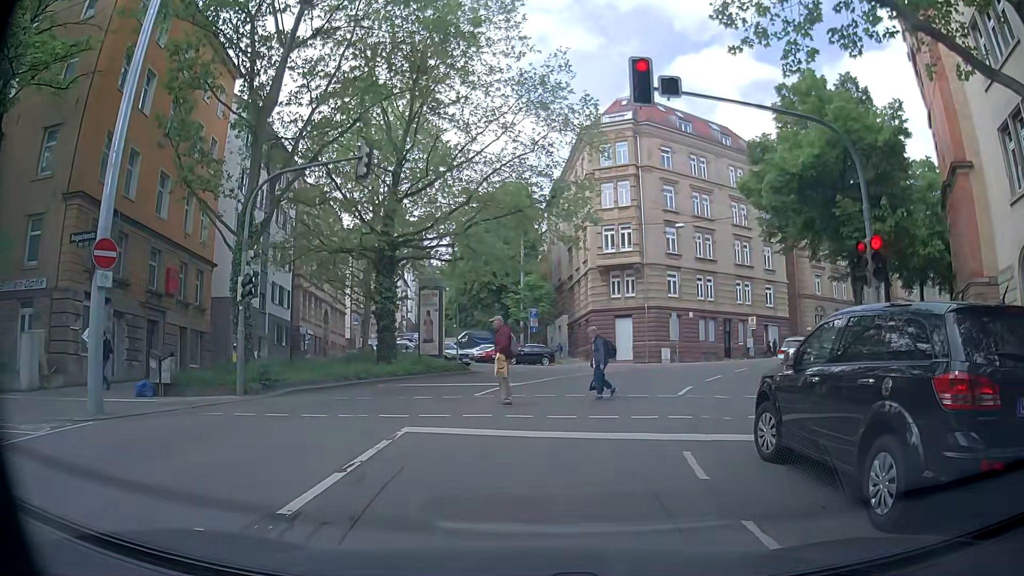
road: secondary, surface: asphalt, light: Day
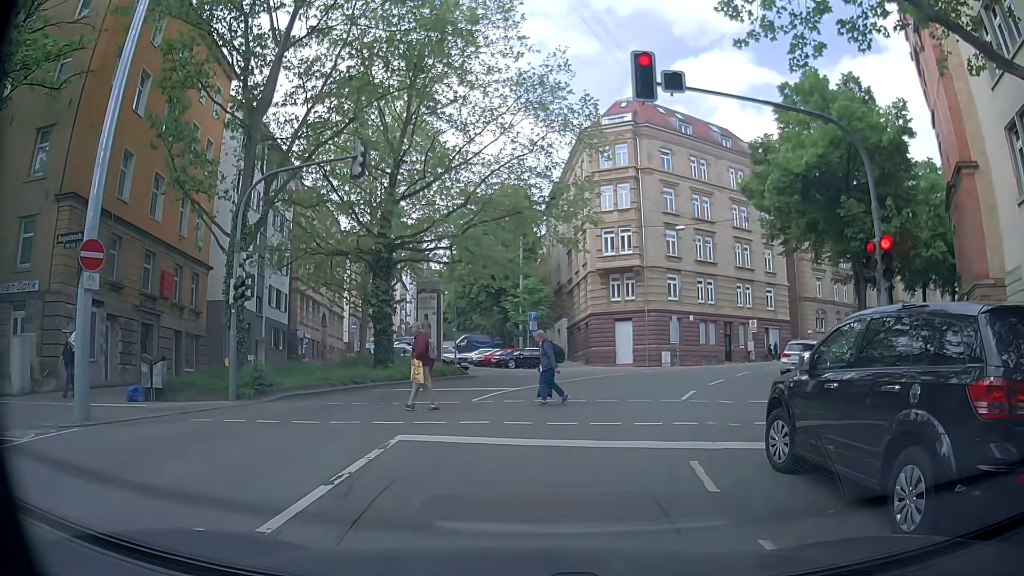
(0.0, +0.4) m; 0°
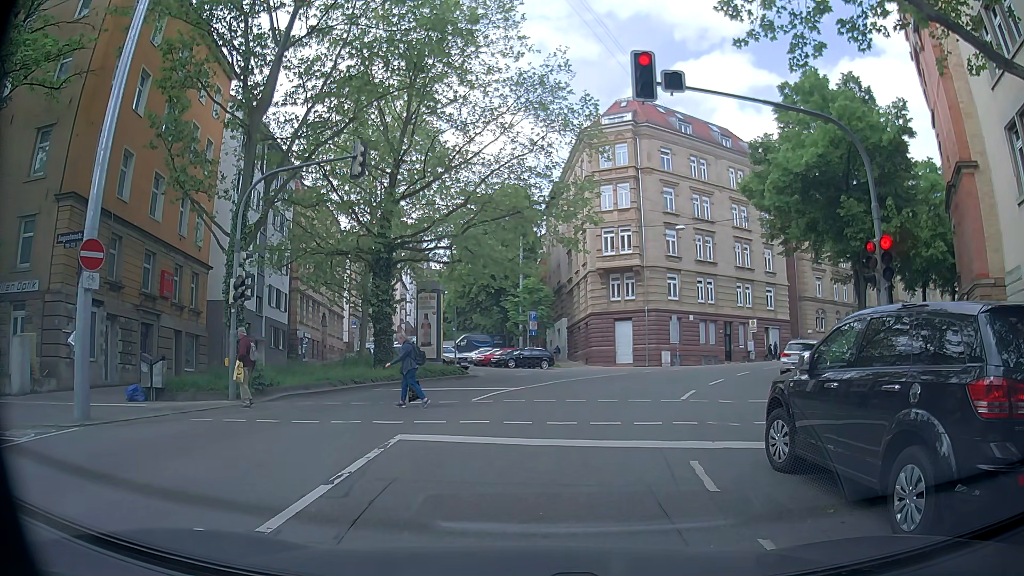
(0.0, +0.1) m; 0°
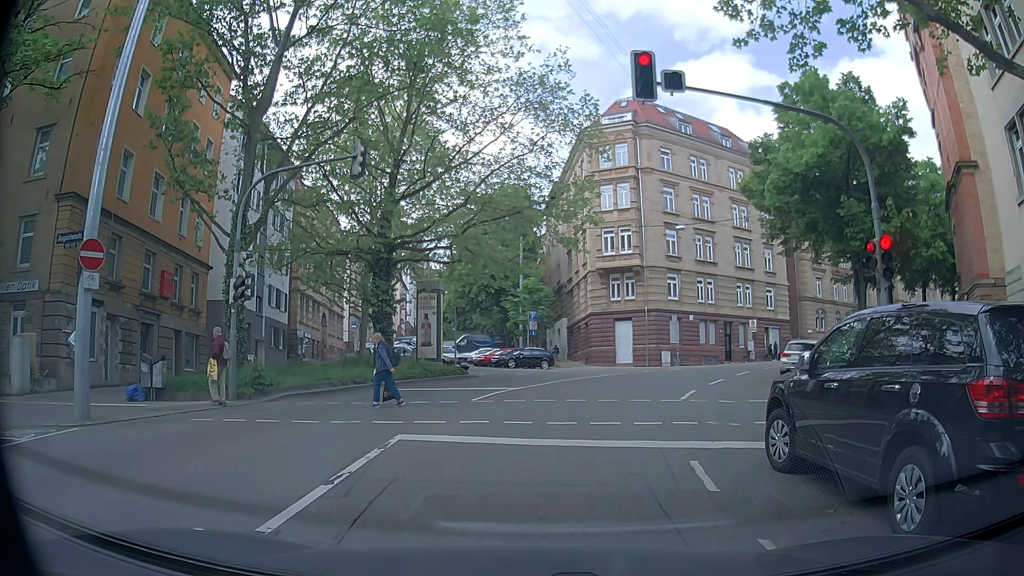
(0.0, 0.0) m; 0°
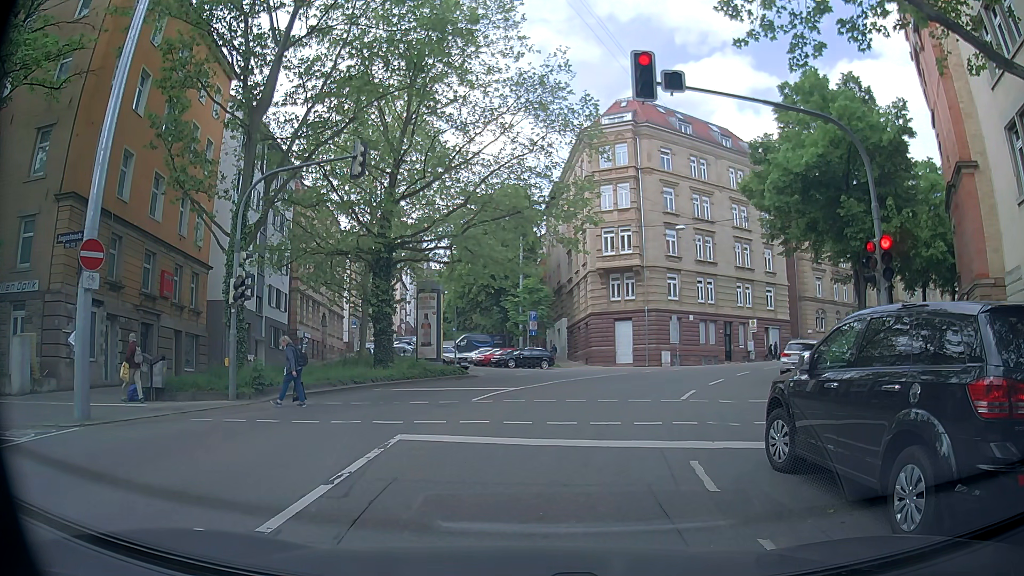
(0.0, 0.0) m; 0°
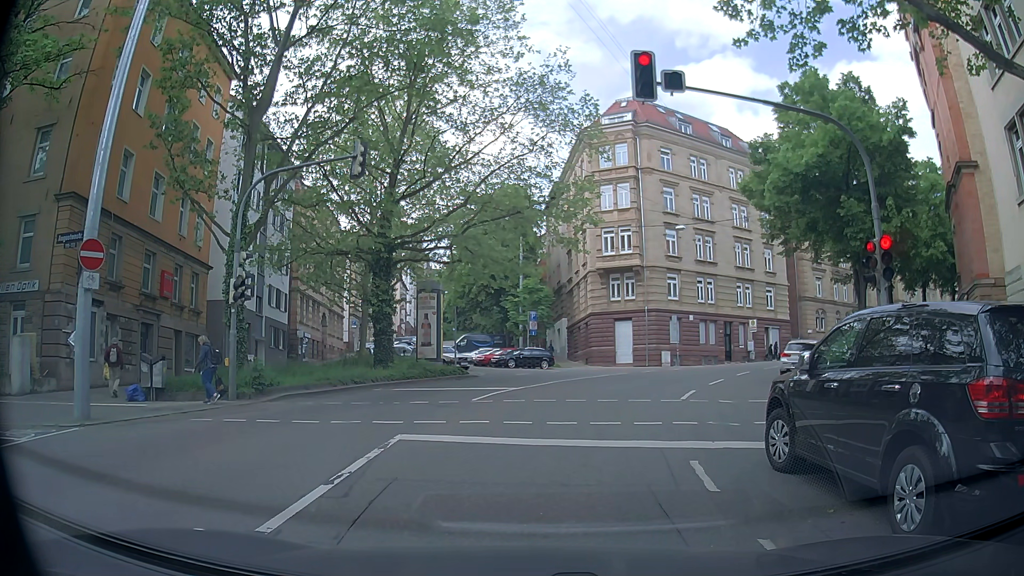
(0.0, 0.0) m; 0°
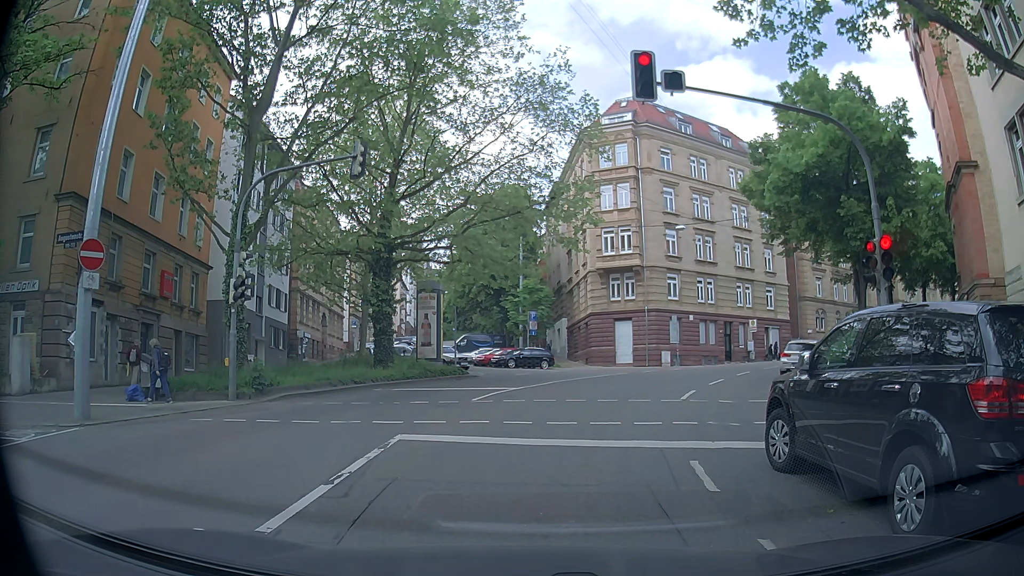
(0.0, 0.0) m; 0°
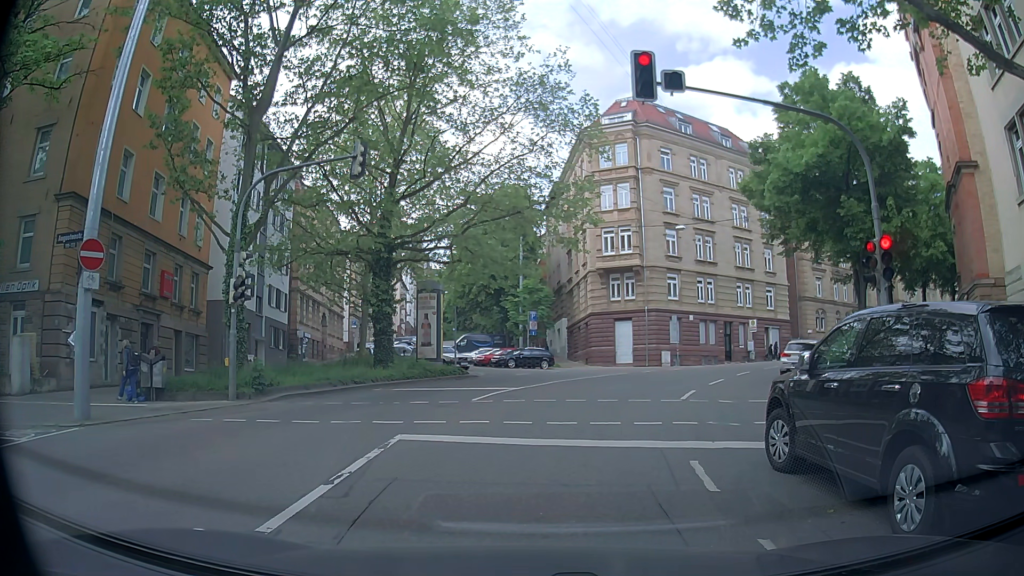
(0.0, 0.0) m; 0°
